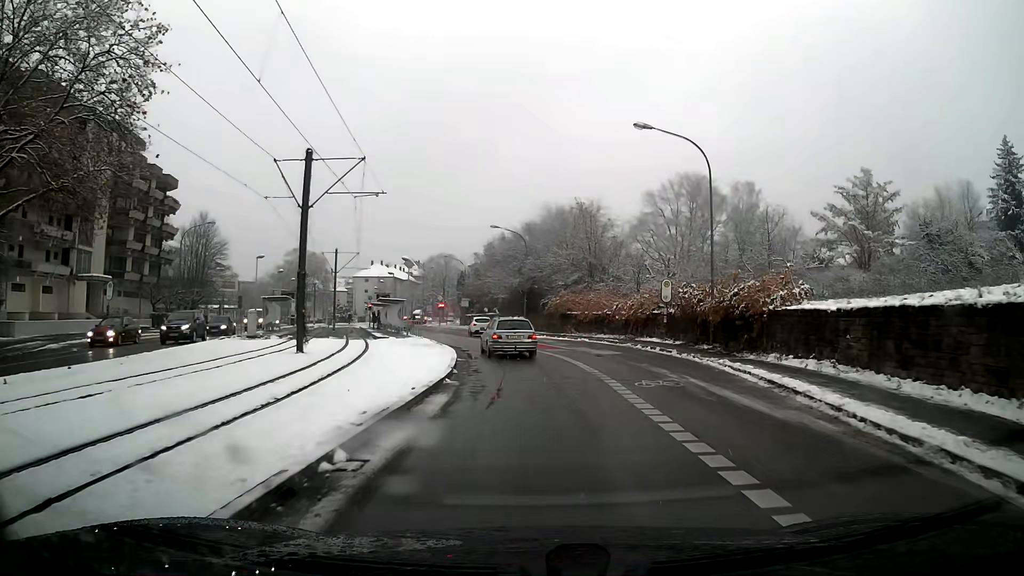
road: secondary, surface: asphalt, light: Day
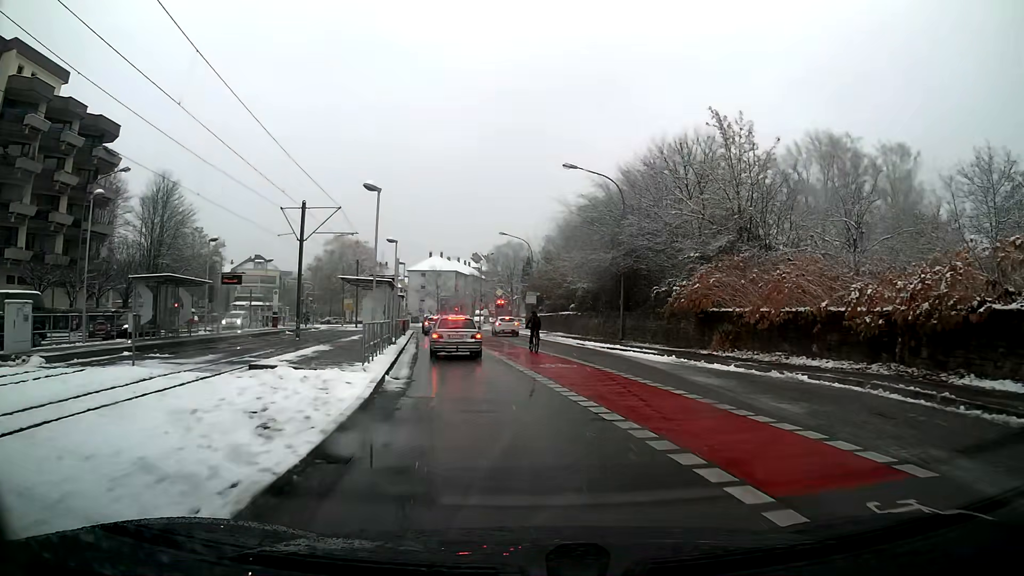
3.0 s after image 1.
(-1.2, +25.1) m; -8°
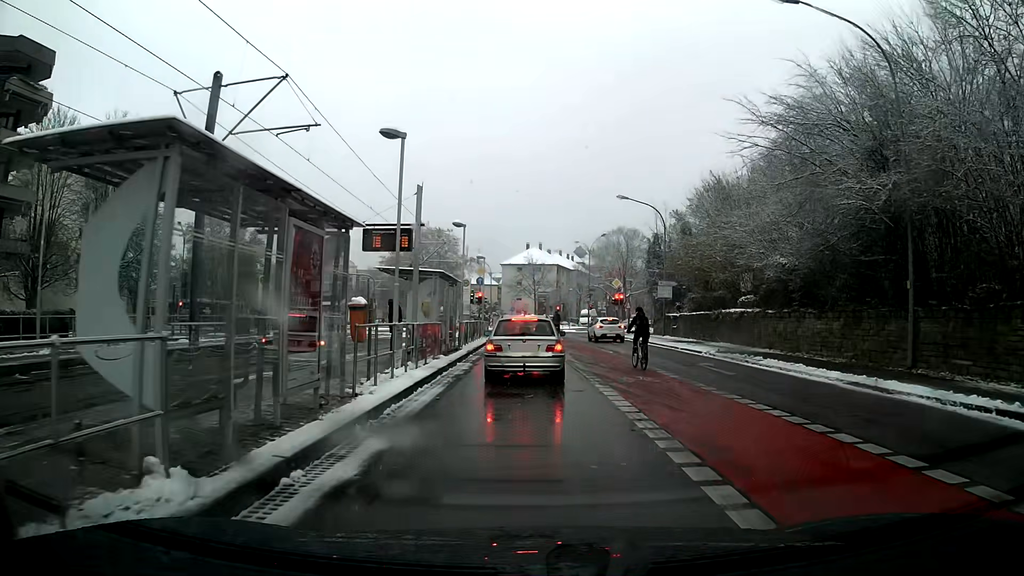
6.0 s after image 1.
(-1.6, +20.7) m; -7°
